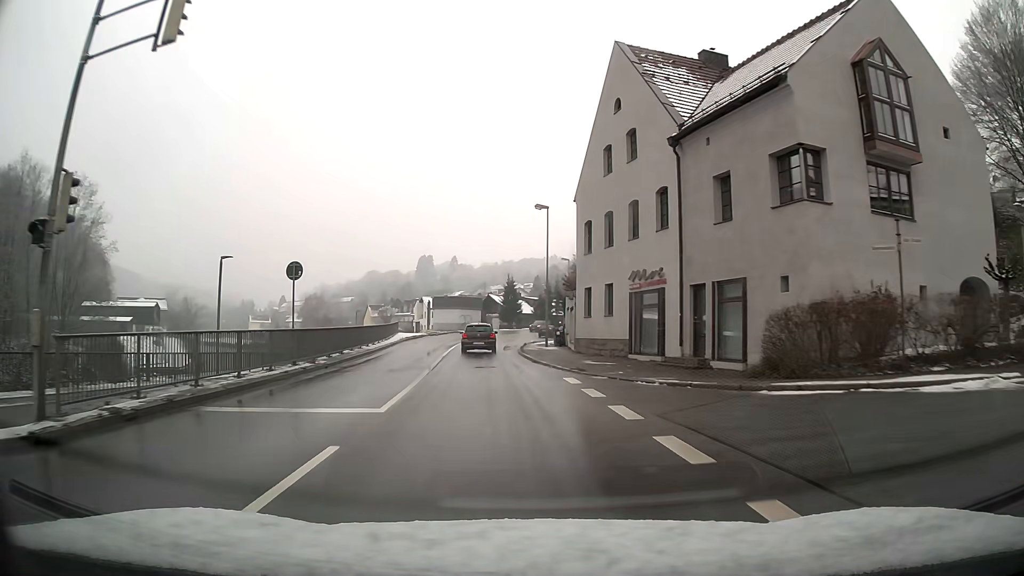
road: primary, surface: asphalt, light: Day
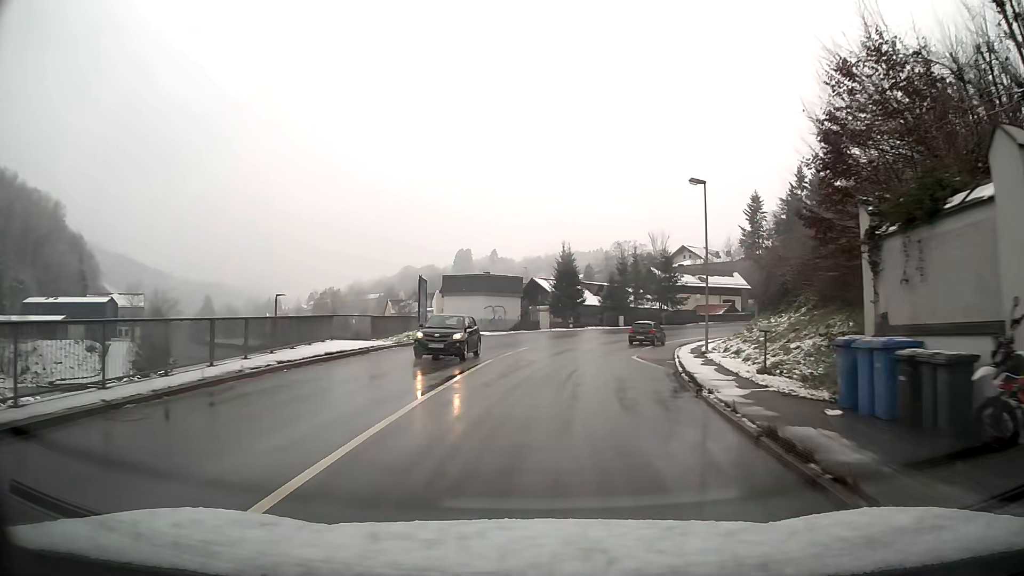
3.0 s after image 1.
(-1.8, +36.8) m; -1°
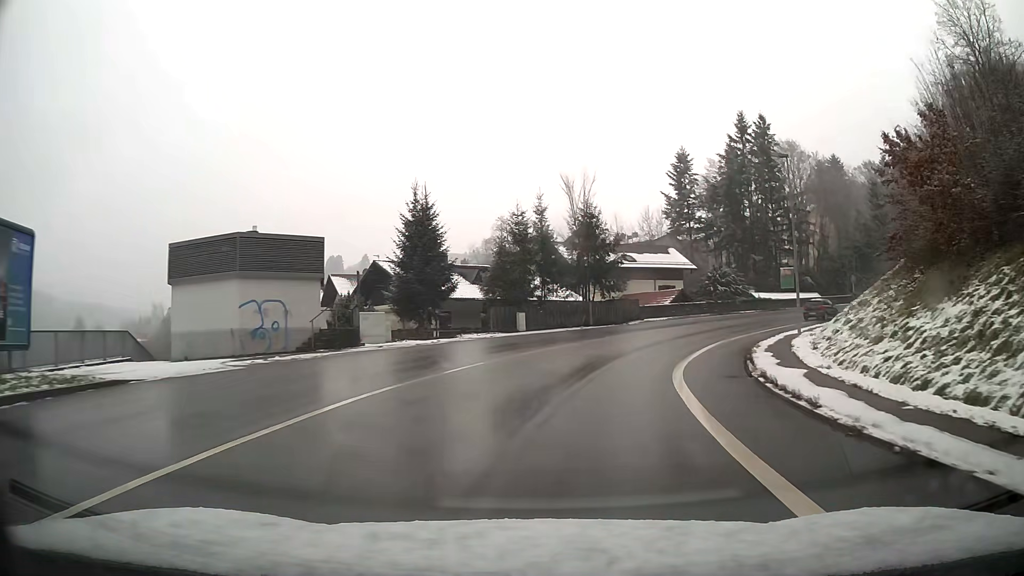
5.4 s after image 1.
(+2.6, +29.7) m; +12°
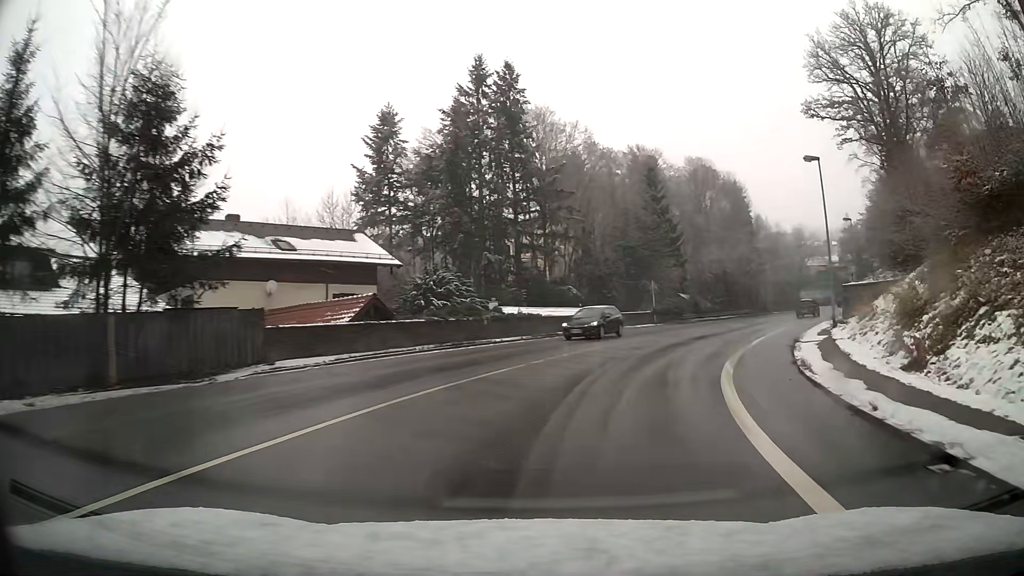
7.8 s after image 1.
(+6.3, +28.7) m; +27°
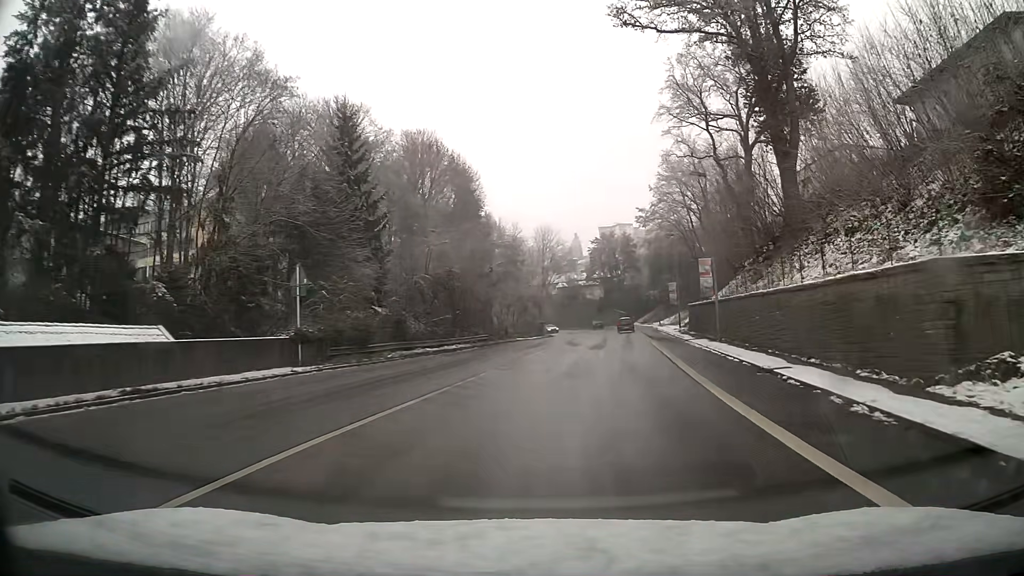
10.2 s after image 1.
(+6.4, +28.3) m; +23°
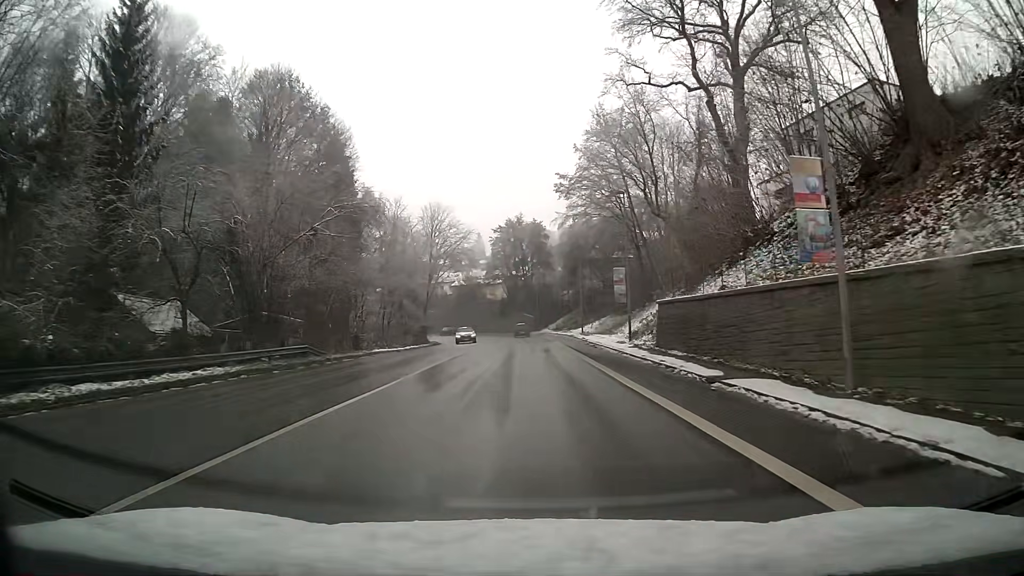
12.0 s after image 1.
(+1.7, +21.9) m; +6°
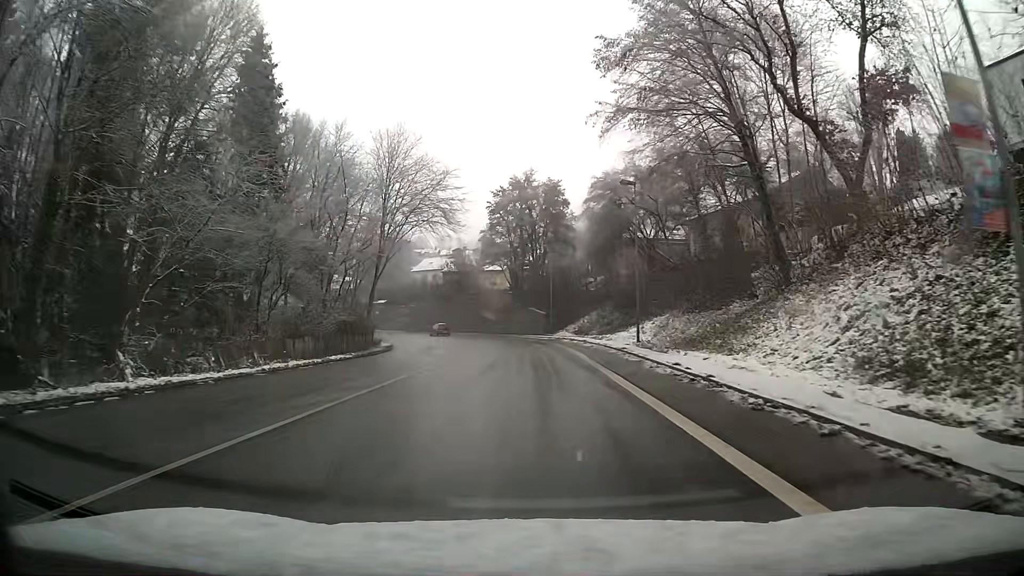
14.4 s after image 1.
(-0.1, +29.6) m; -1°
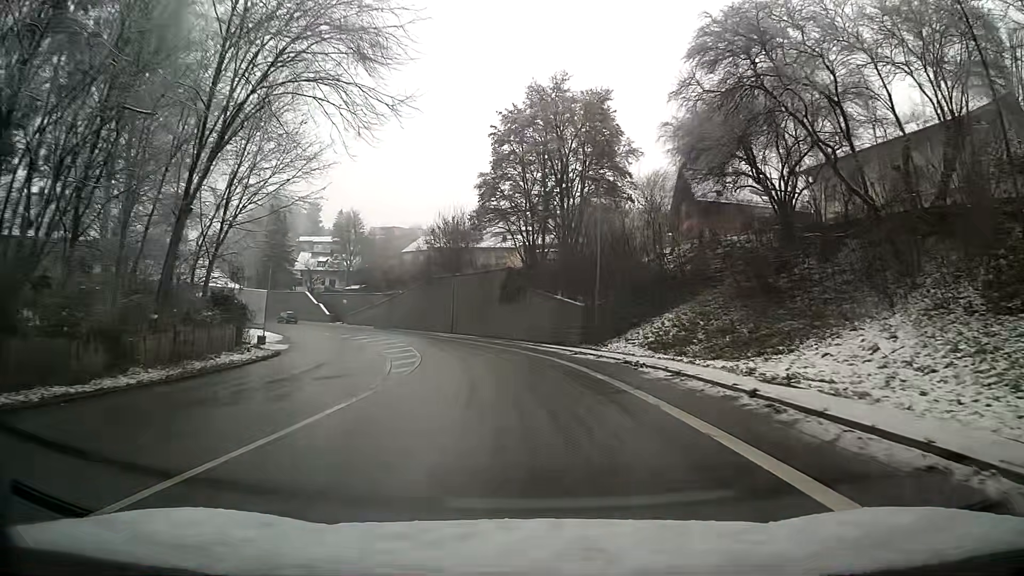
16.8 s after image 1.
(-0.5, +30.0) m; -2°
(0, +10) (-1, +20) (-3, +30) (-6, +39) (-9, +49) (-13, +58) (-19, +66) (-25, +74) (-32, +81) (-39, +88) m
